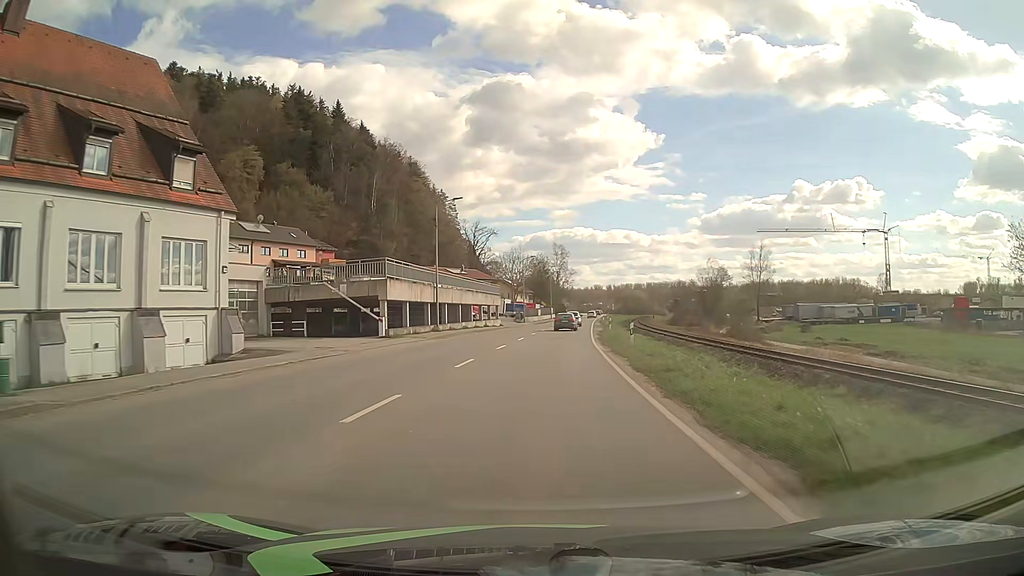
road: secondary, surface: asphalt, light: Day
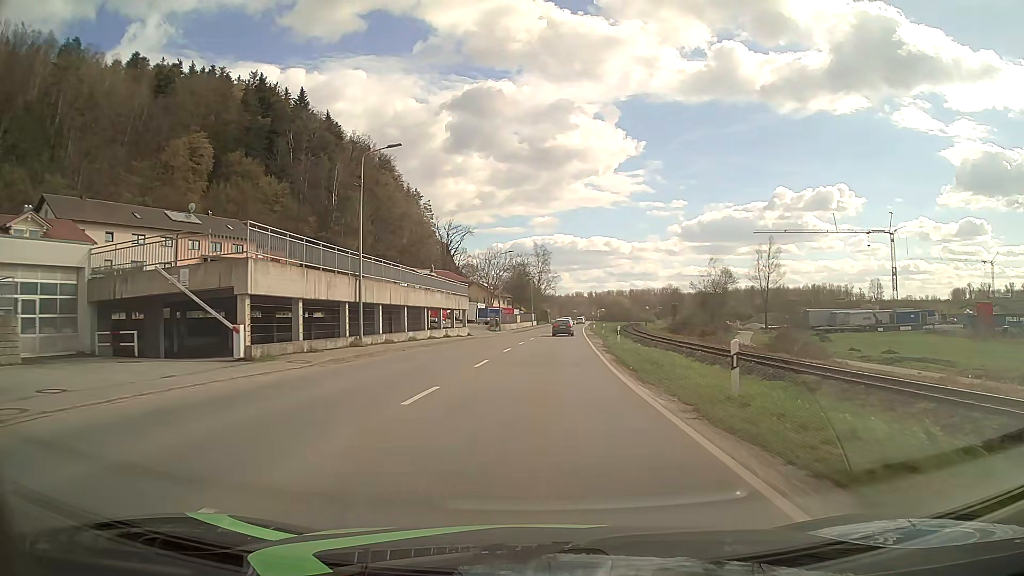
(+0.2, +15.8) m; +2°
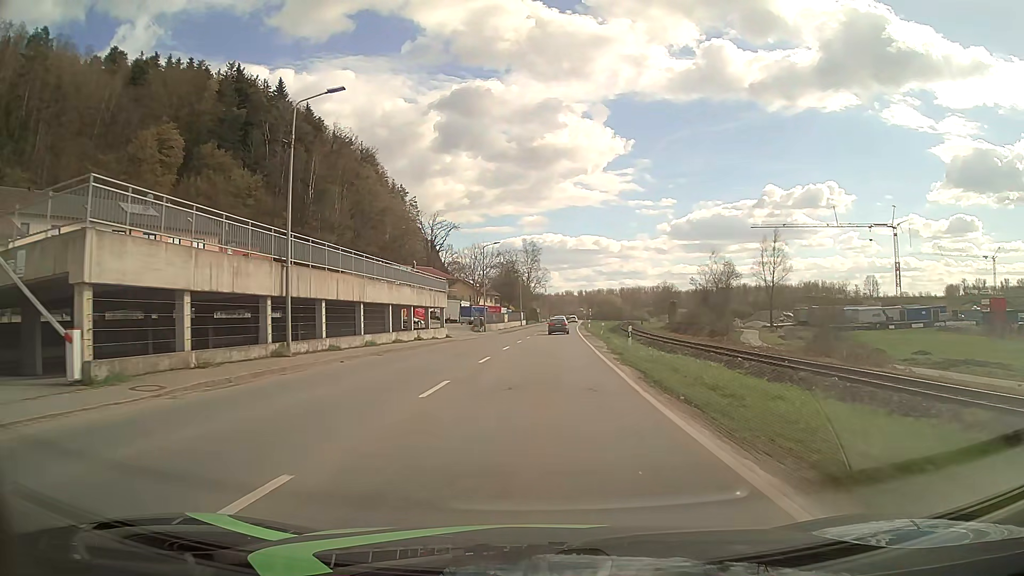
(+0.1, +7.9) m; +1°
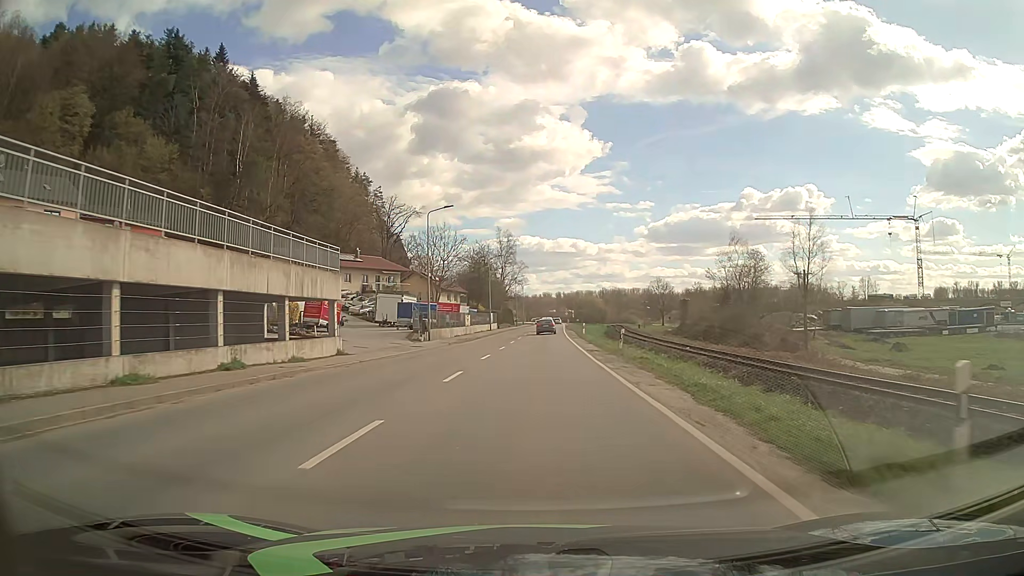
(+0.4, +23.7) m; +2°
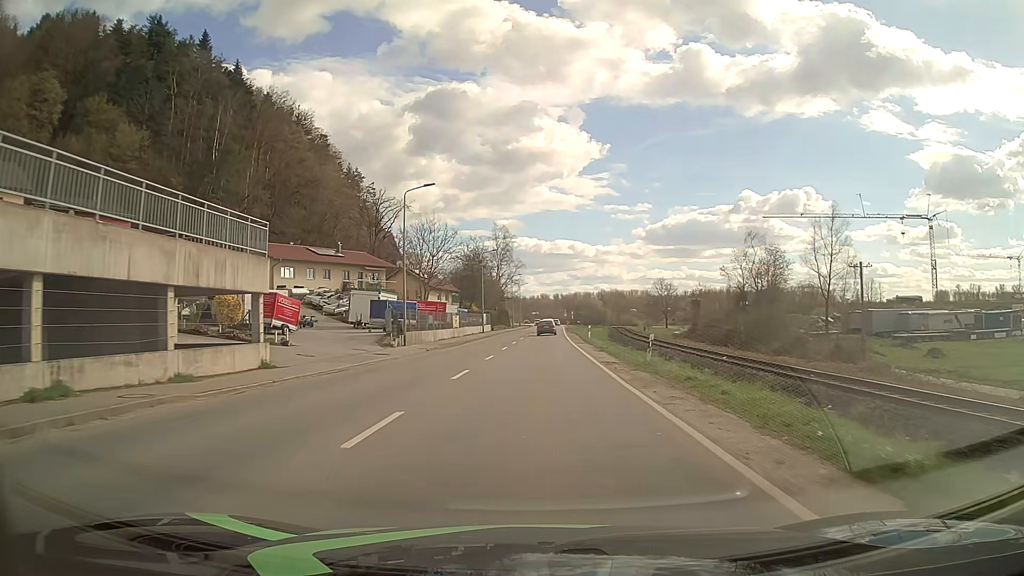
(0.0, +7.9) m; 0°
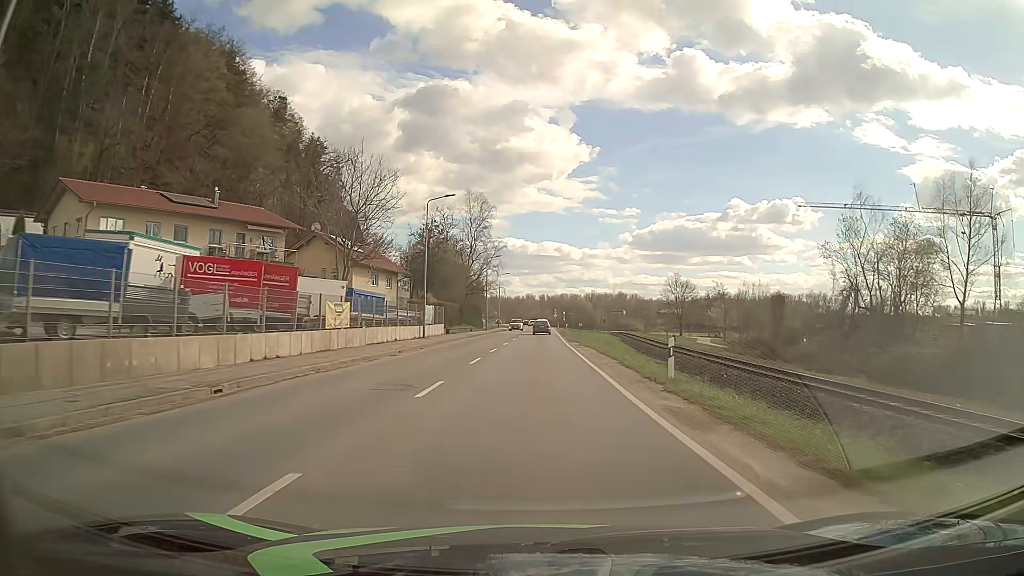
(+0.3, +31.6) m; +1°
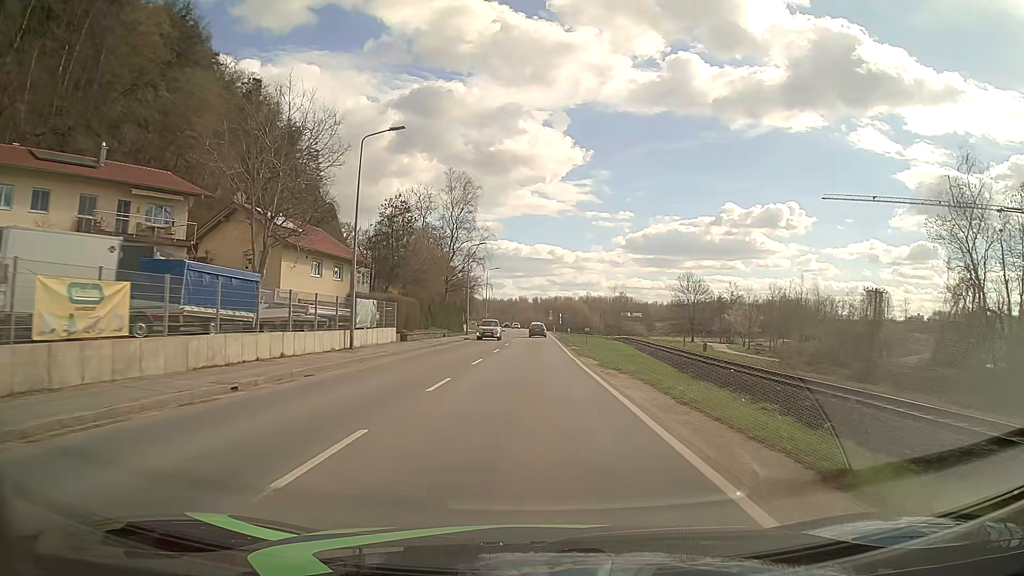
(+0.1, +15.8) m; +1°
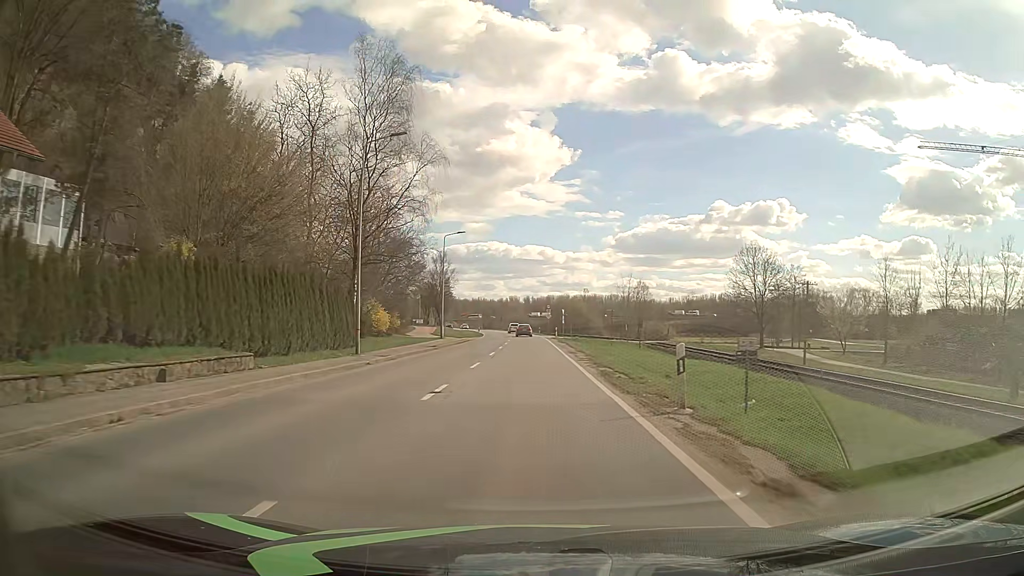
(+0.3, +39.5) m; +1°
(0, +10) (0, +20) (0, +30) (0, +40) (0, +50) (0, +60) (-1, +70) (-1, +80) (-2, +90) (-2, +100) m
